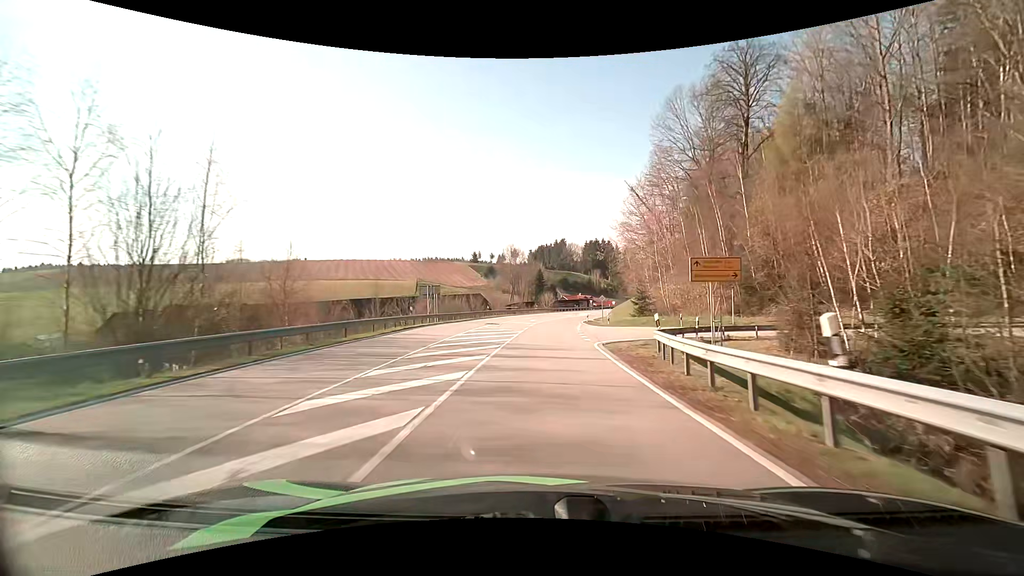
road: secondary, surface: asphalt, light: Day
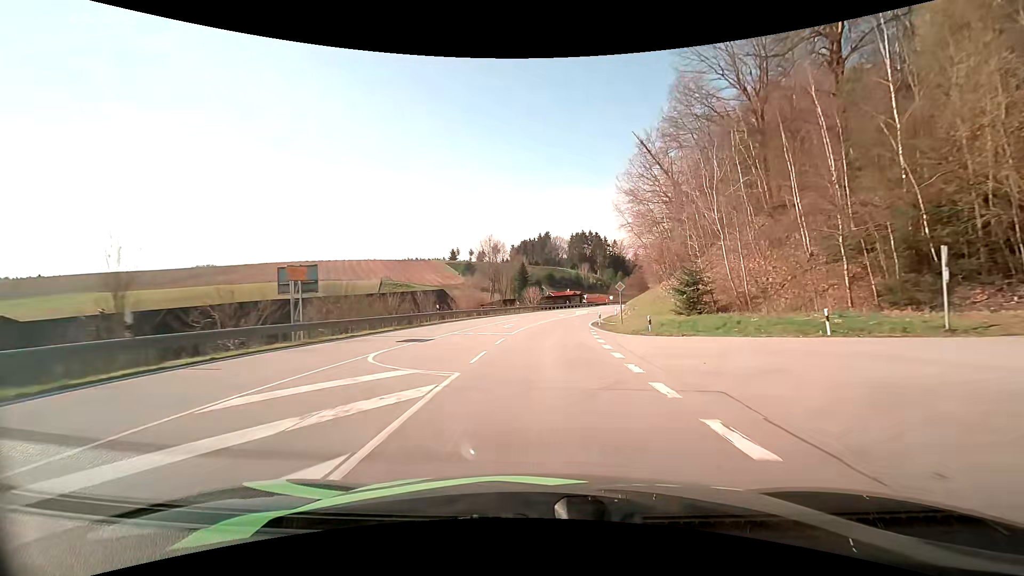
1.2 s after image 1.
(+0.3, +22.9) m; +2°
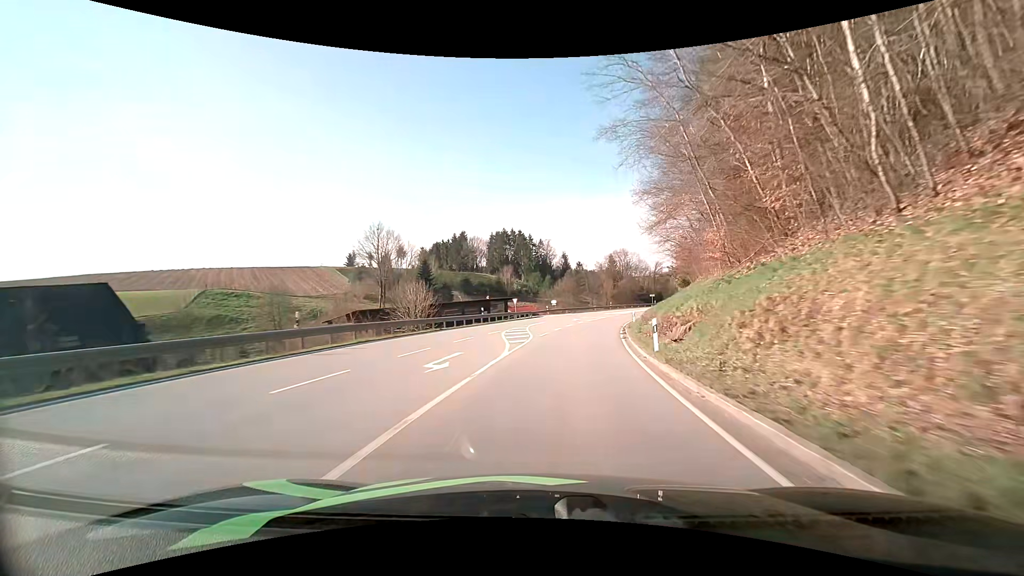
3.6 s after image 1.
(+2.8, +44.8) m; +9°
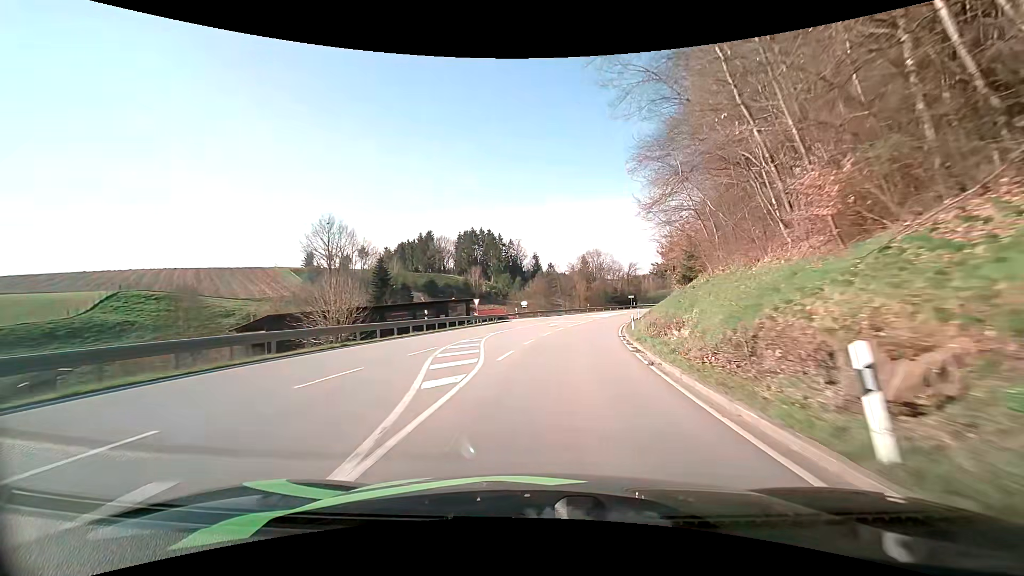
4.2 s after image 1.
(+0.3, +11.2) m; +3°
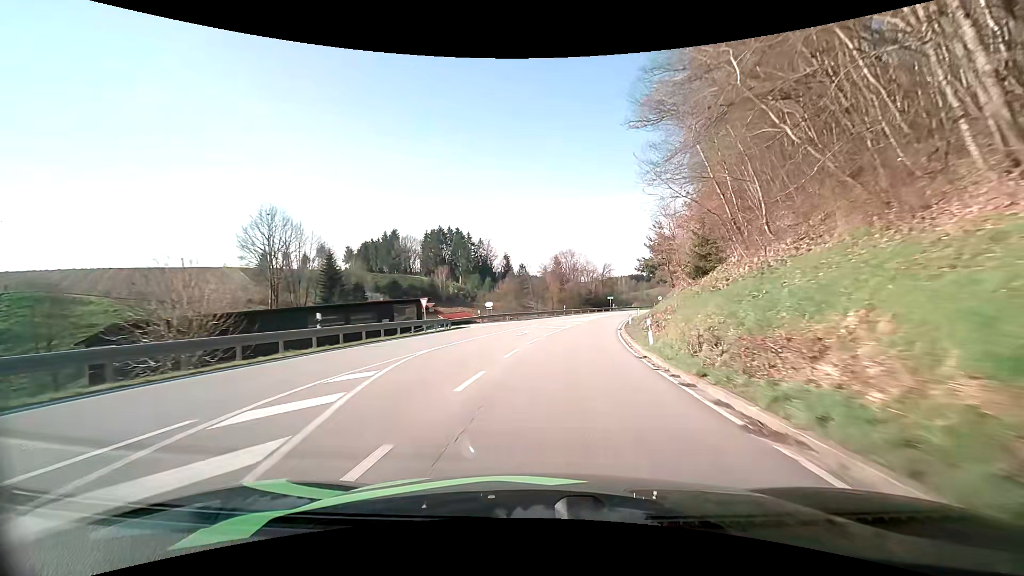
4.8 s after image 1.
(+0.3, +11.3) m; +3°
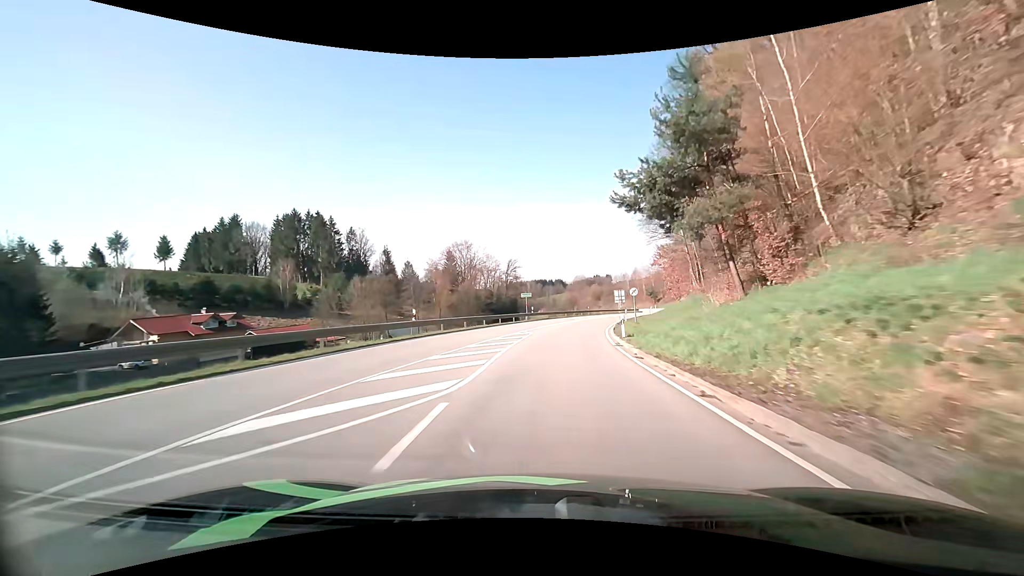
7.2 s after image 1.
(+4.9, +45.4) m; +11°
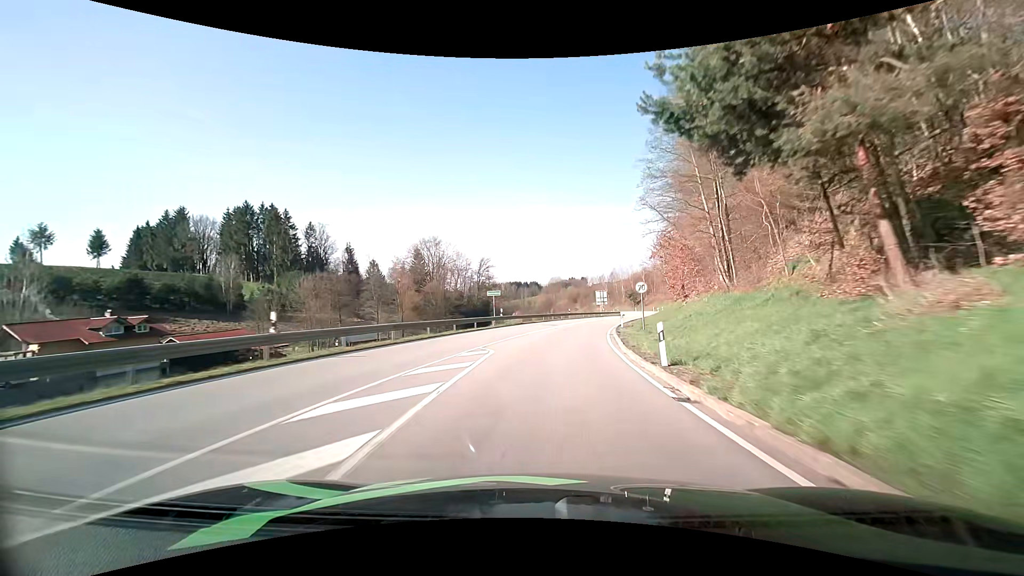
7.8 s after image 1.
(+0.3, +11.3) m; +3°
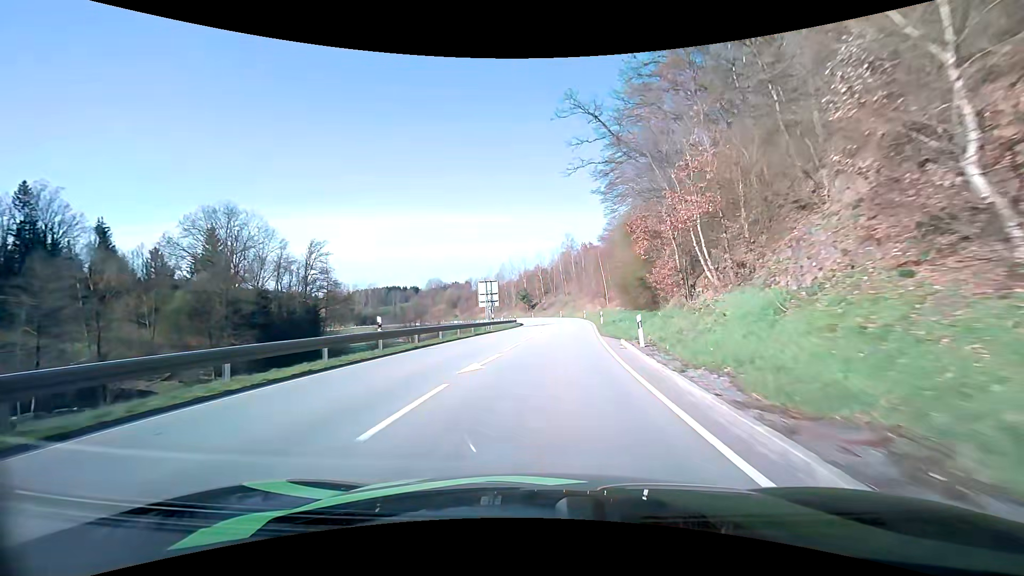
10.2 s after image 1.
(+5.4, +45.5) m; +13°
(0, +10) (+1, +20) (+1, +30) (+2, +40) (+3, +50) (+3, +60) (+4, +70) (+3, +80) (+2, +90) (+1, +100) m
